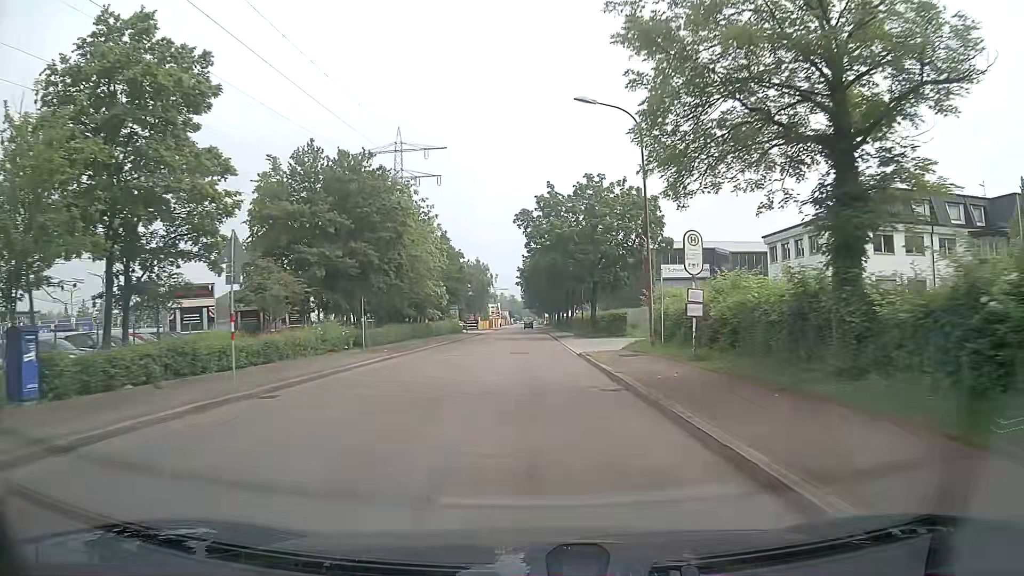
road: unclassified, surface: asphalt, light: Day
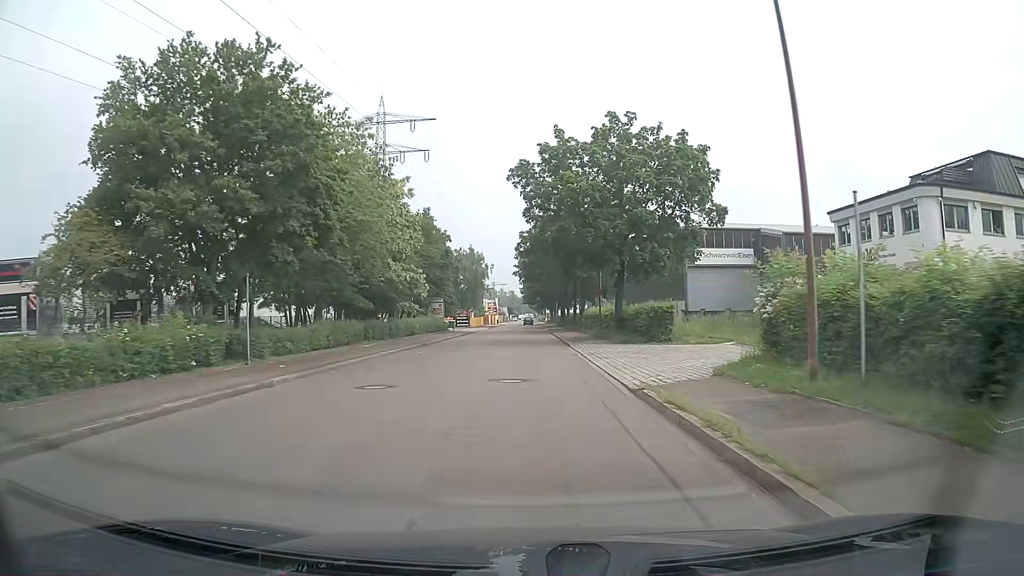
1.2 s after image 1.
(+0.2, +14.1) m; +1°
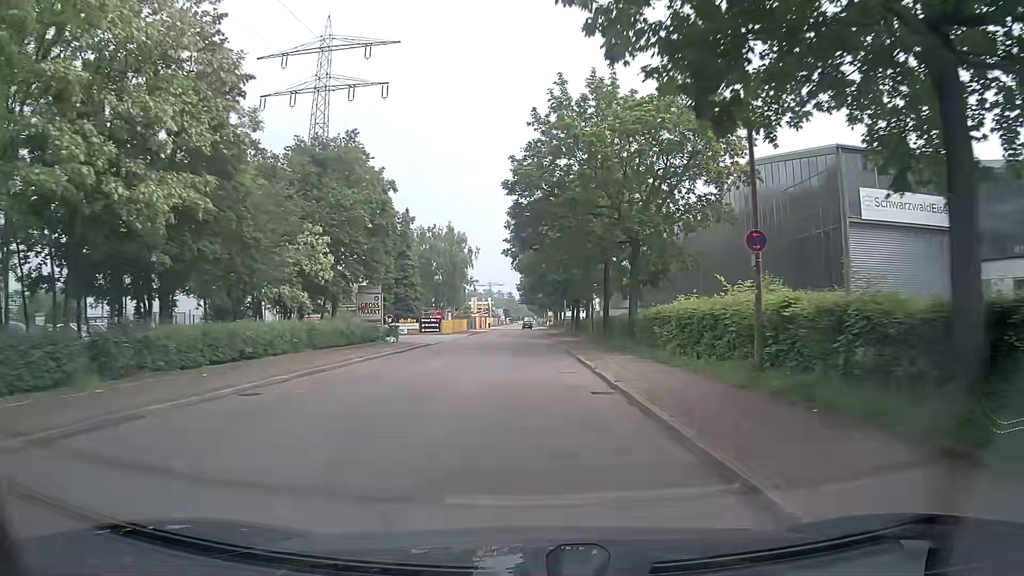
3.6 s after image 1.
(+0.1, +28.8) m; 0°
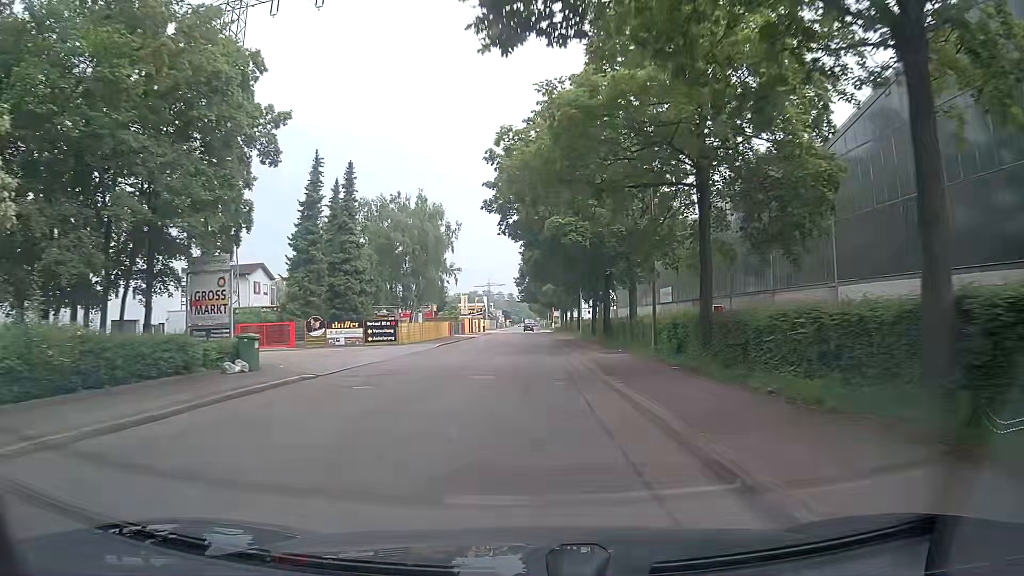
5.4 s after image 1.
(+0.1, +21.9) m; 0°
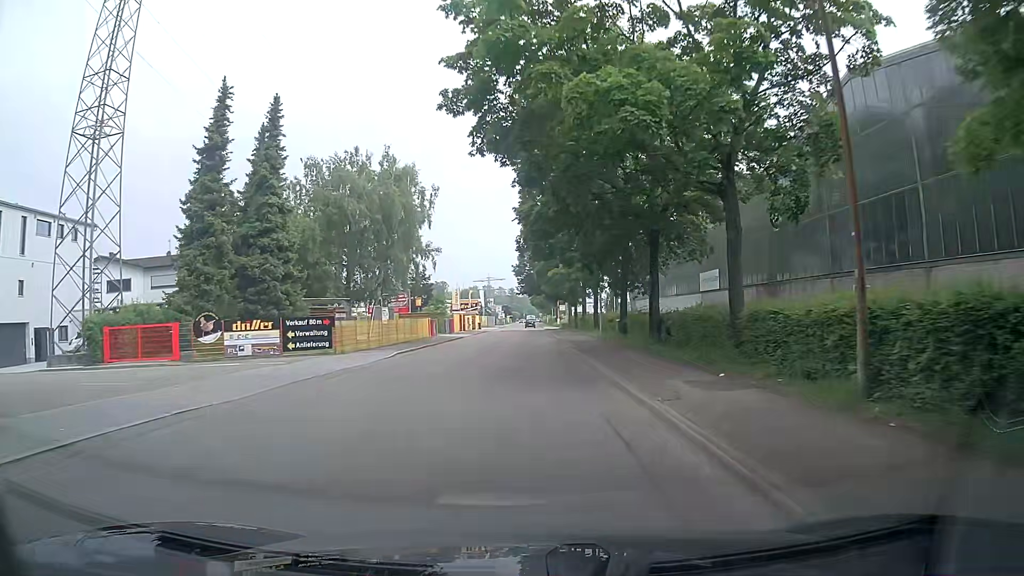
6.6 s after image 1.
(0.0, +14.4) m; 0°
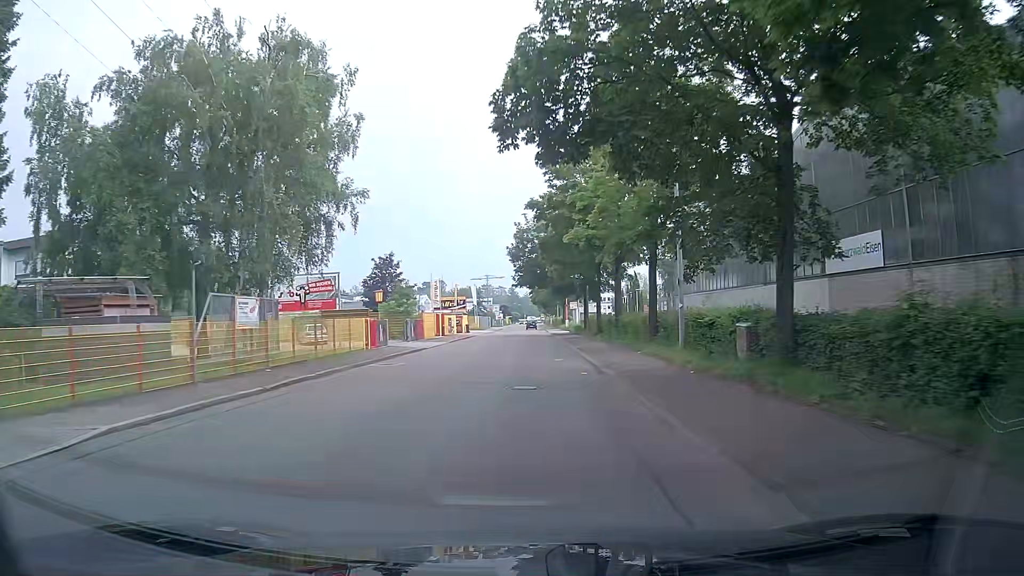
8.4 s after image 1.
(-0.1, +21.4) m; -1°
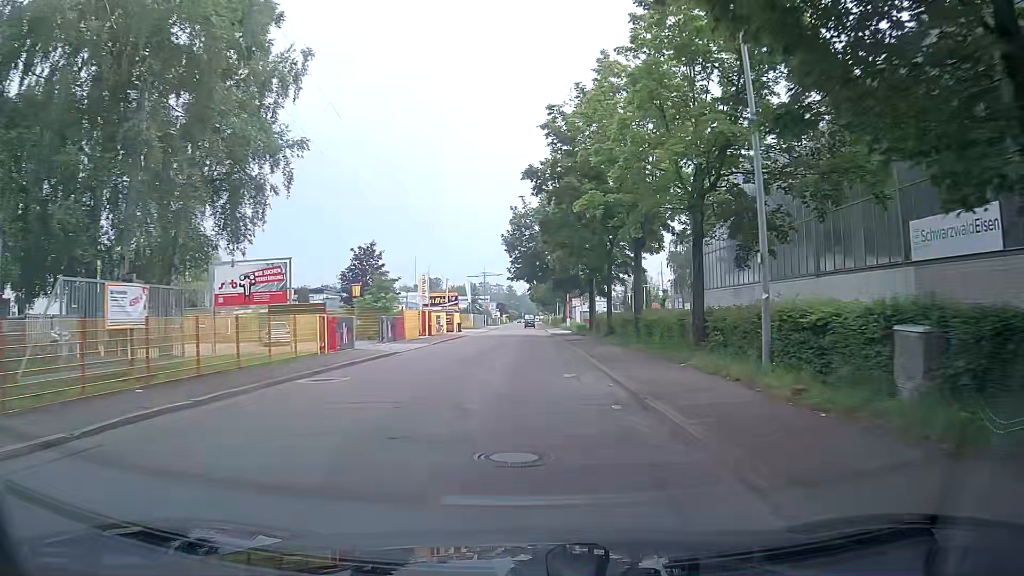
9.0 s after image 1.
(+0.1, +7.1) m; +1°
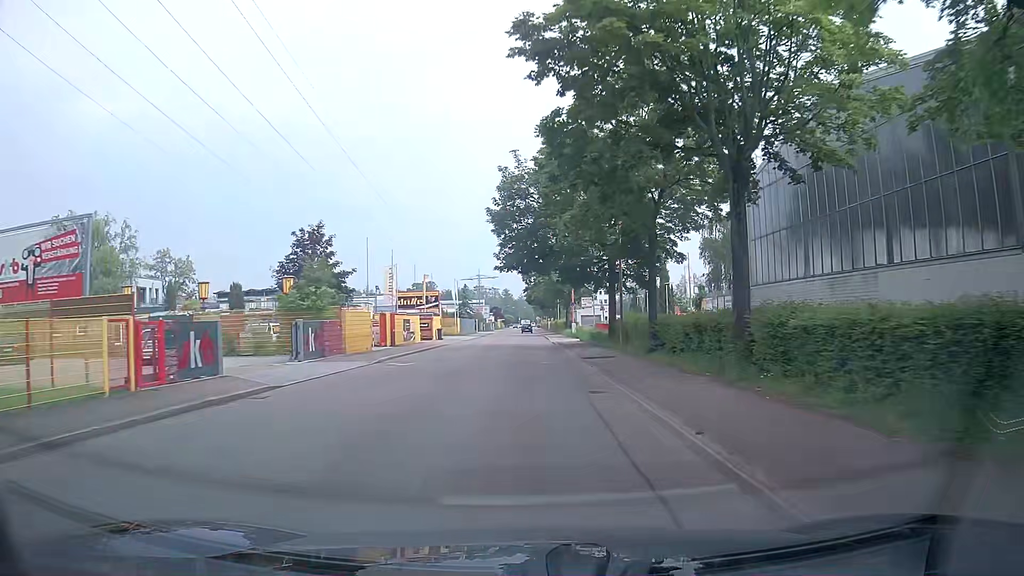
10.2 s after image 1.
(0.0, +14.3) m; 0°
(0, +10) (0, +20) (0, +30) (0, +40) (0, +50) (0, +60) (0, +70) (0, +80) (0, +90) (0, +100) m
